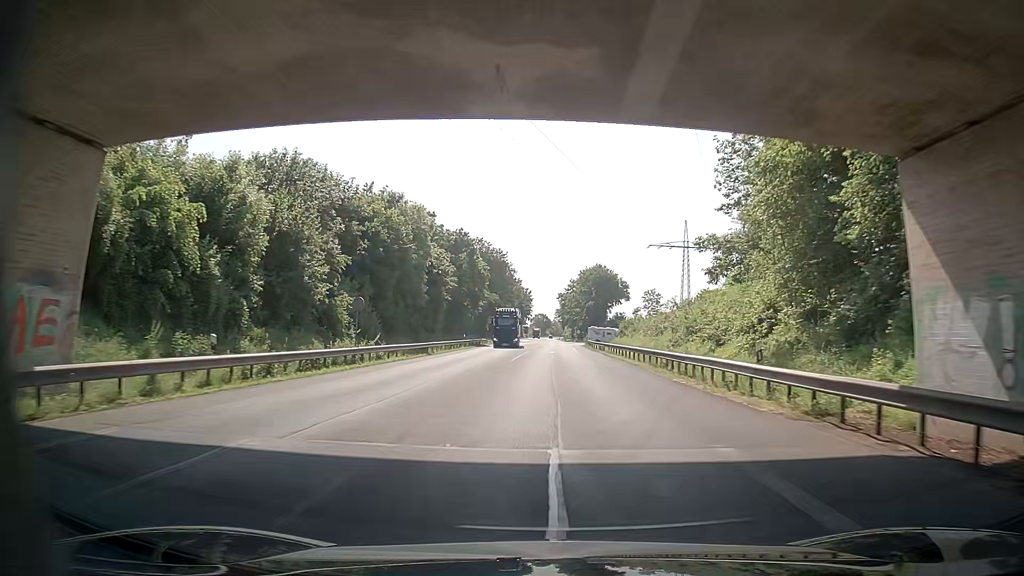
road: primary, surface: asphalt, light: Day
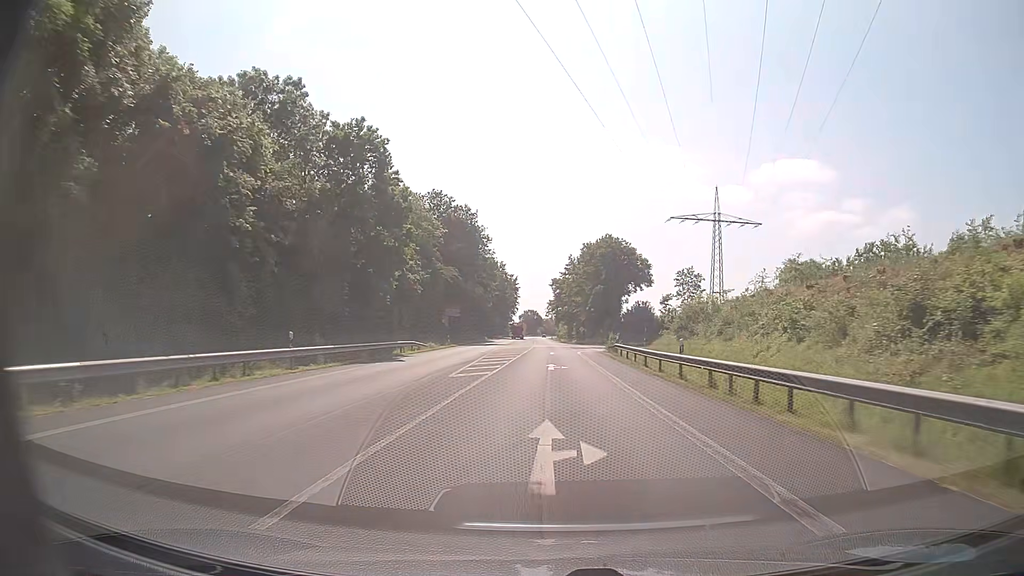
(+0.1, +45.2) m; +1°
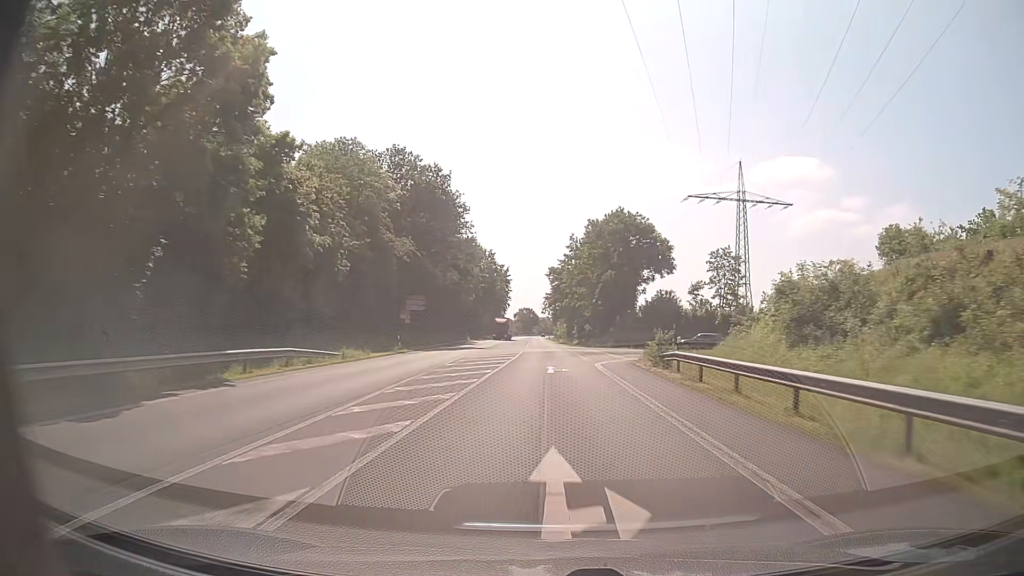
(+0.1, +22.6) m; 0°
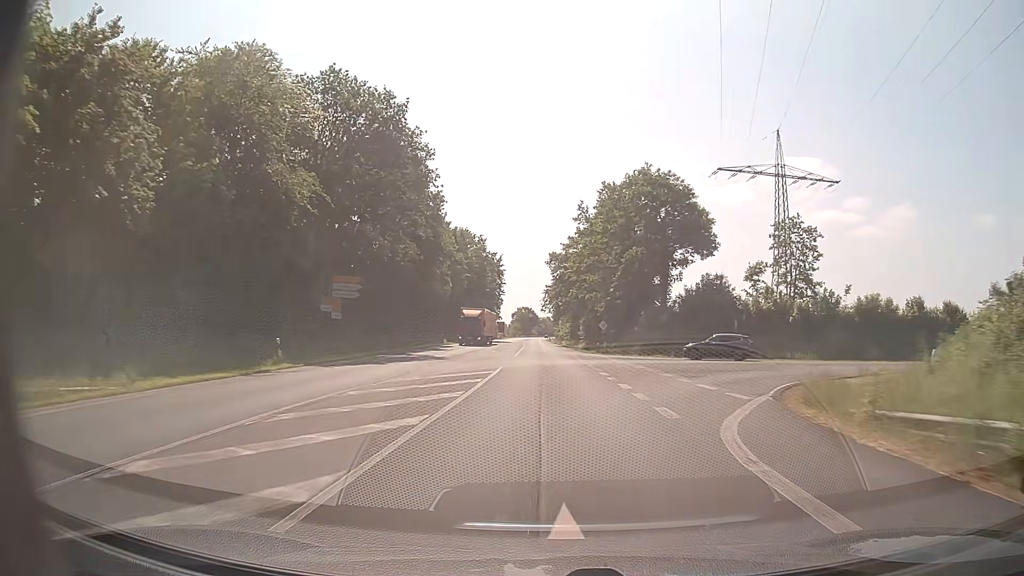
(0.0, +22.6) m; 0°
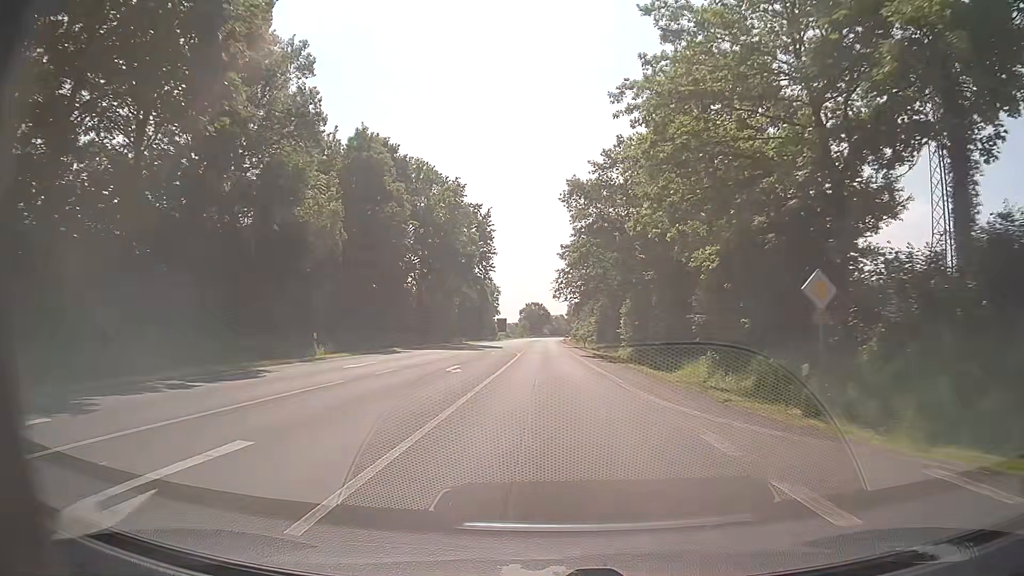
(-0.4, +45.5) m; -1°
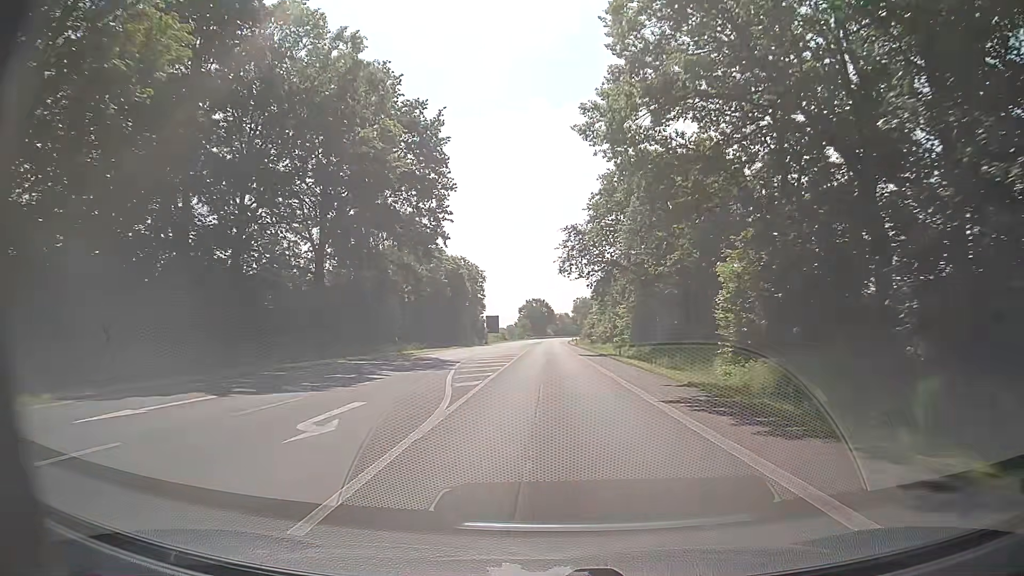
(-0.2, +35.3) m; 0°
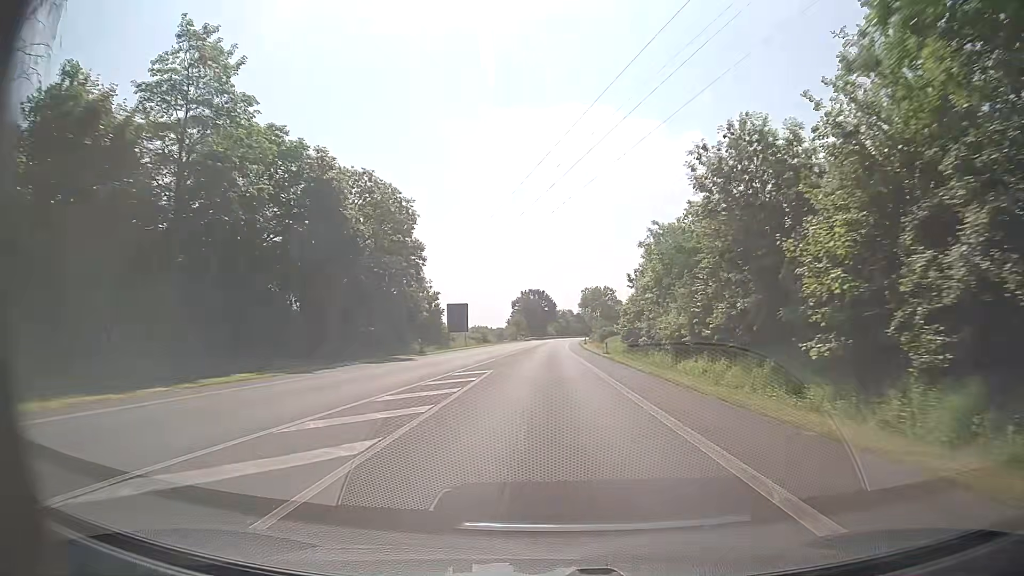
(-0.6, +49.1) m; -1°
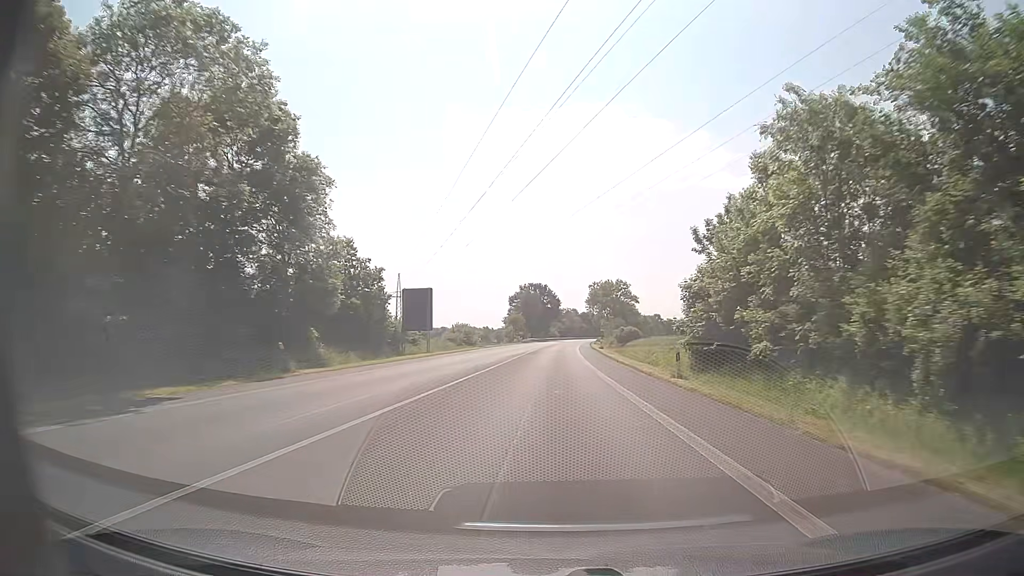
(0.0, +25.3) m; 0°
(0, +10) (0, +20) (0, +30) (0, +40) (0, +50) (+1, +60) (+1, +70) (+1, +80) (+2, +90) (+2, +100) m
